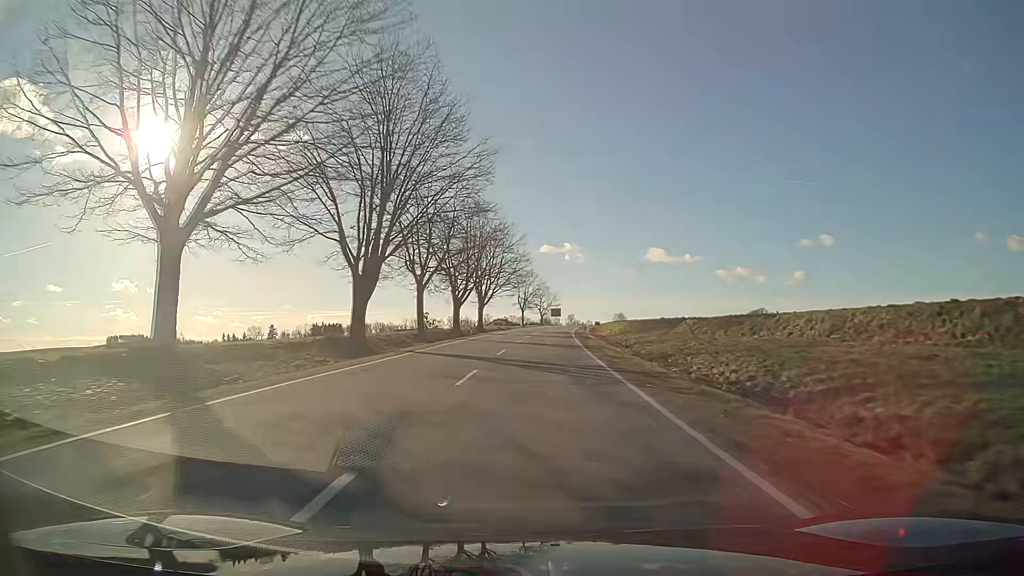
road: secondary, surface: asphalt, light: Day
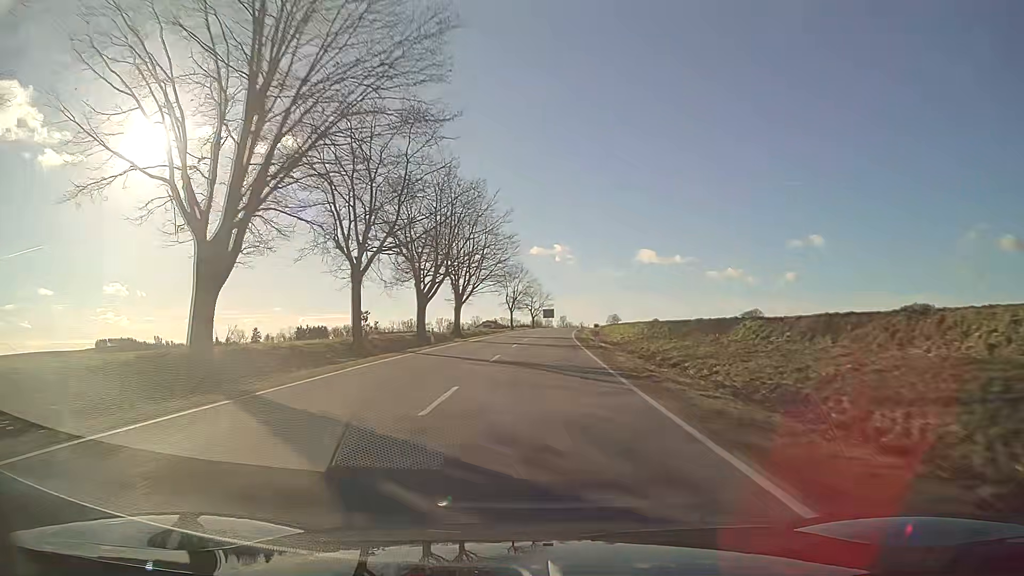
(+0.1, +15.9) m; +1°
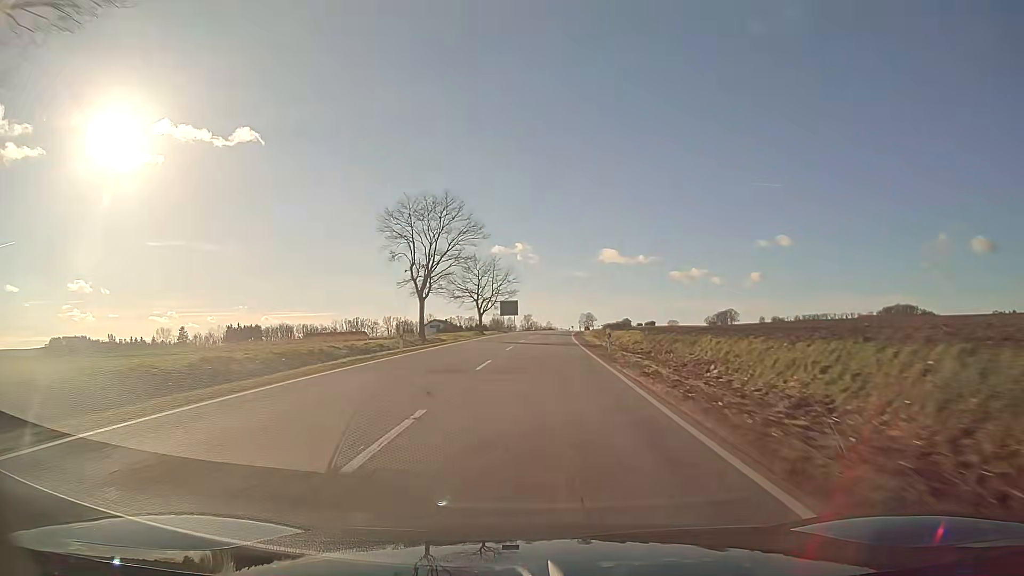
(+1.7, +63.8) m; +3°
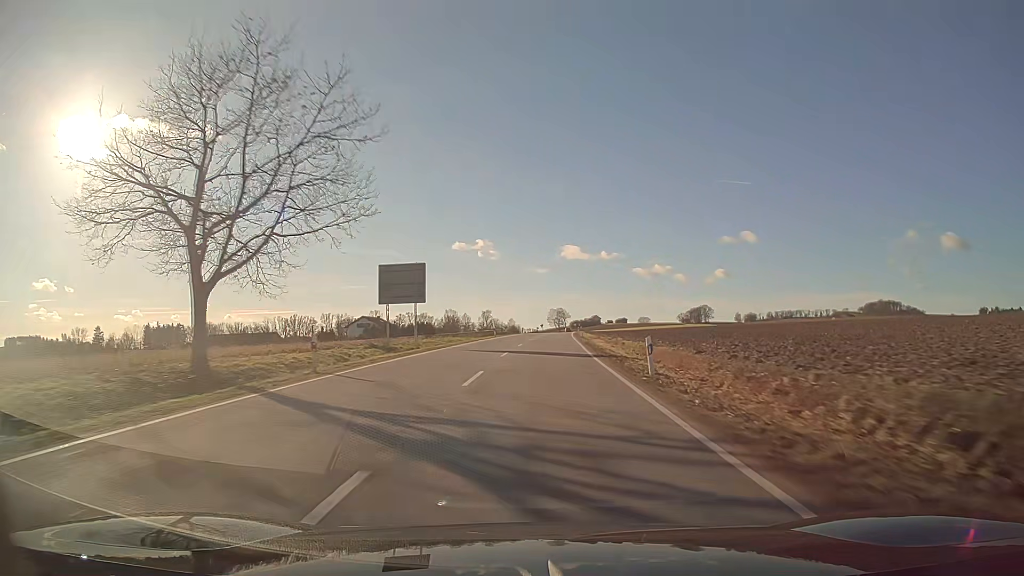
(+1.7, +63.9) m; +3°
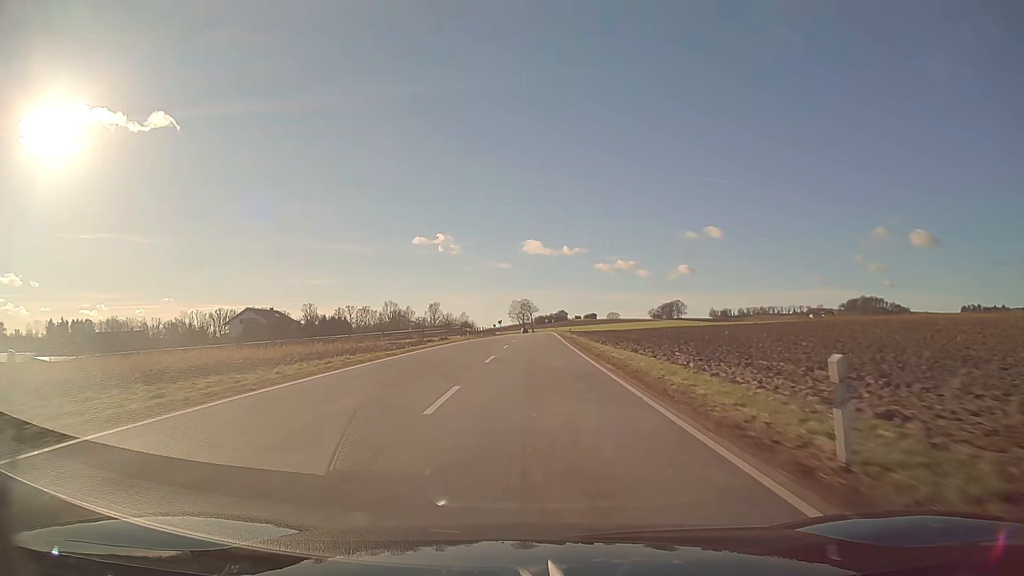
(+1.7, +64.2) m; +3°
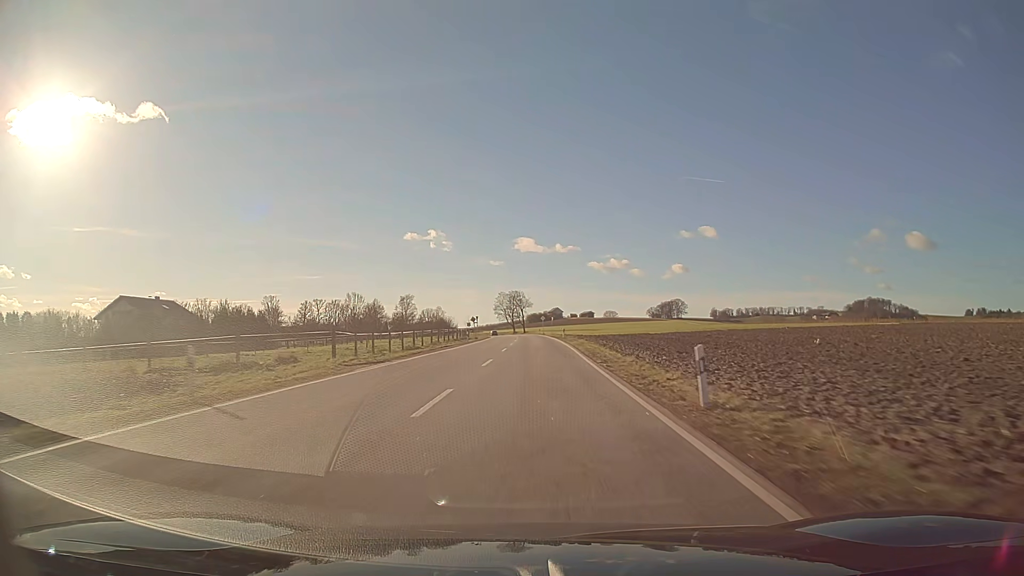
(+0.3, +48.2) m; +1°
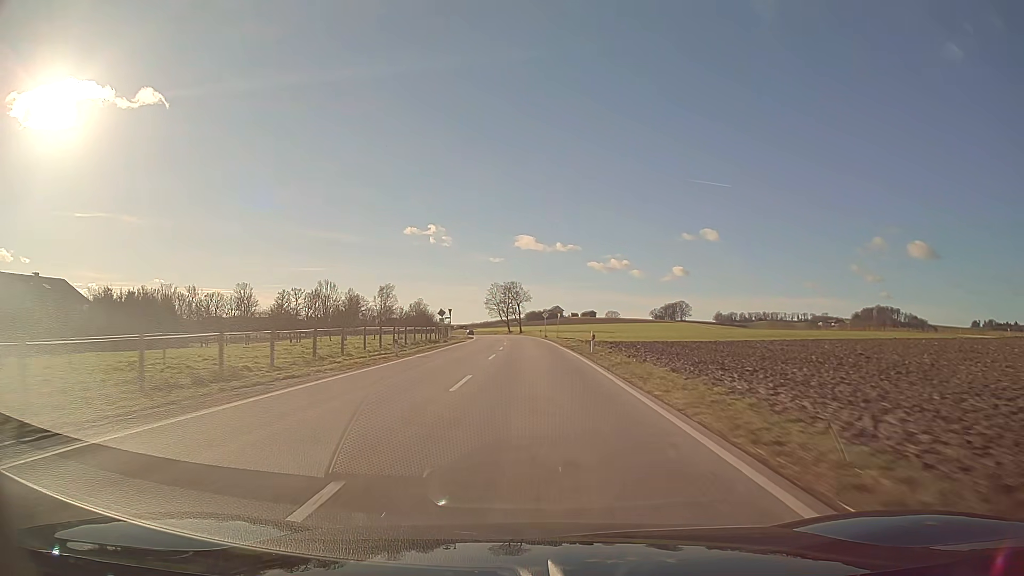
(0.0, +32.2) m; 0°
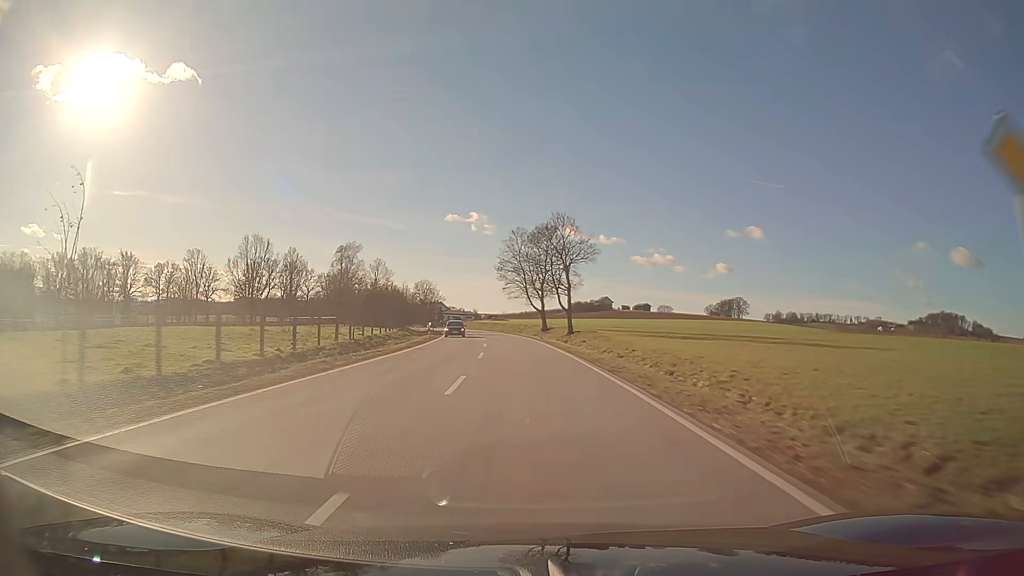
(-2.1, +80.4) m; -4°
